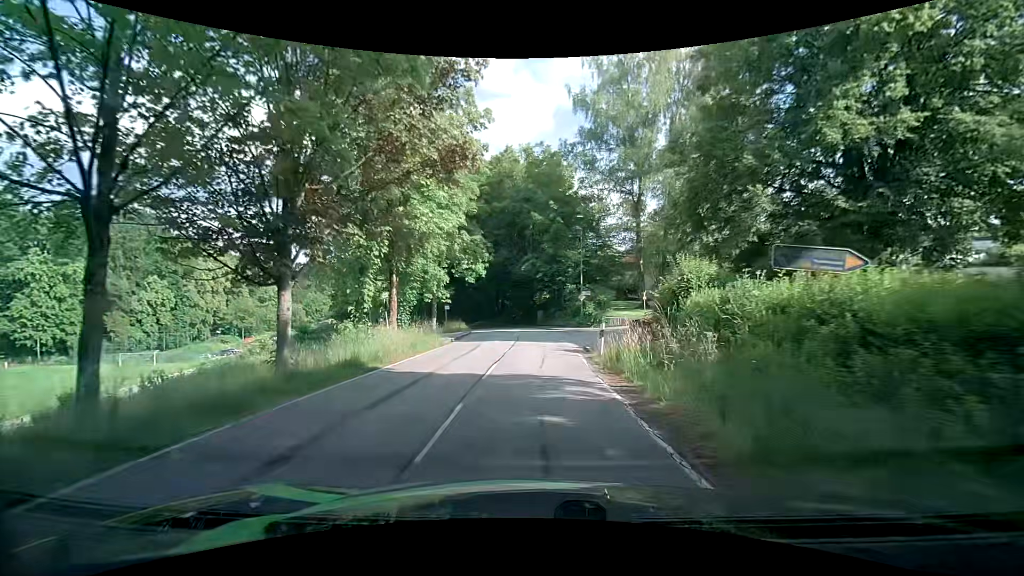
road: tertiary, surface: asphalt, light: Day
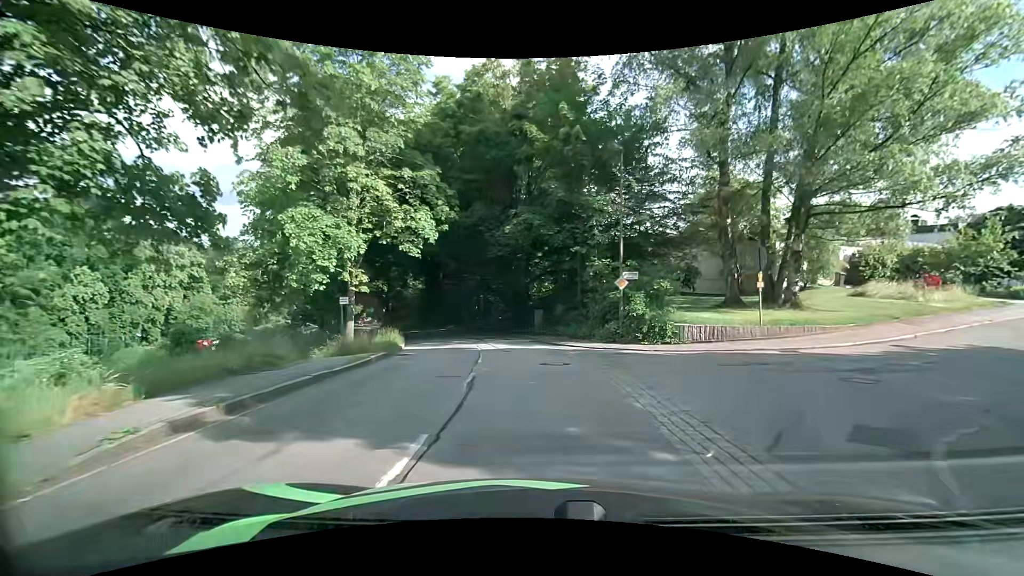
(0.0, +19.4) m; 0°
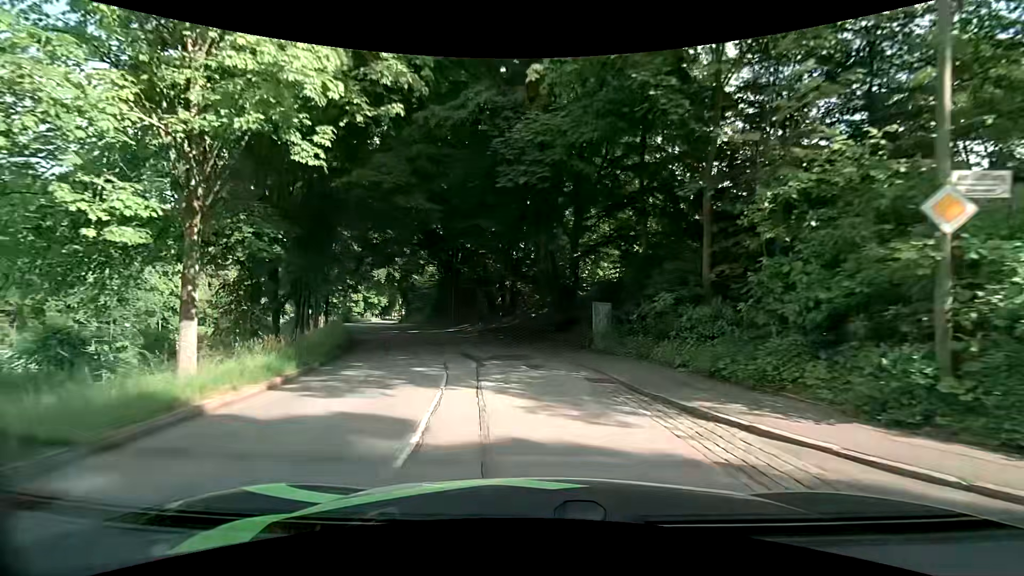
(-0.5, +14.2) m; -4°
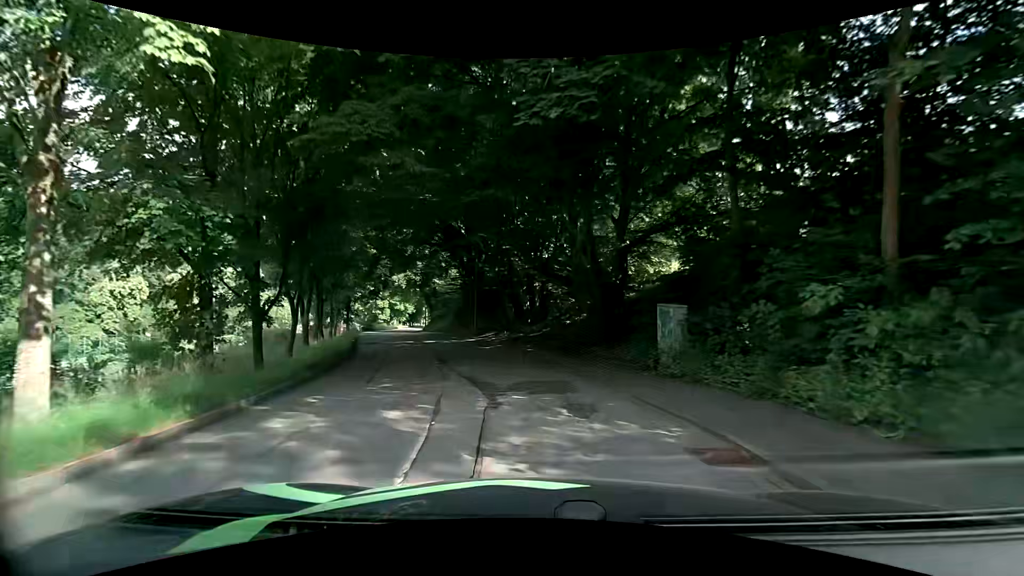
(-0.2, +4.5) m; -6°
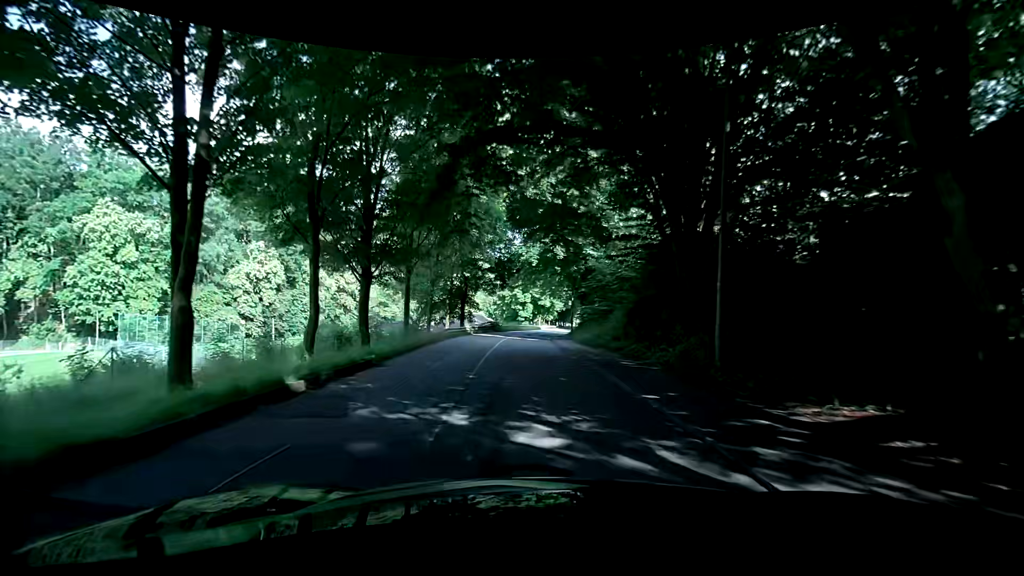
(-3.4, +23.2) m; -16°
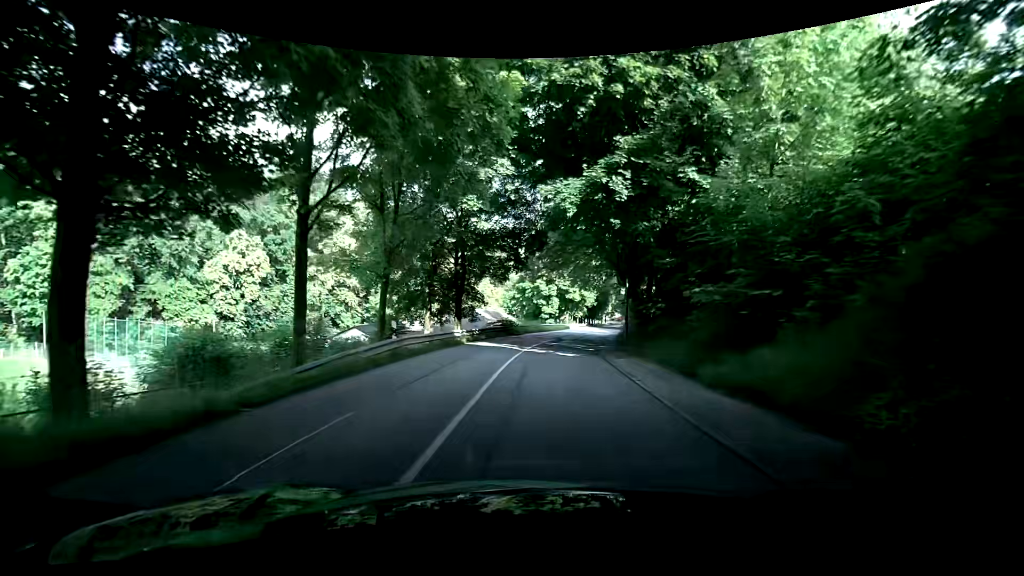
(-0.7, +15.3) m; -3°
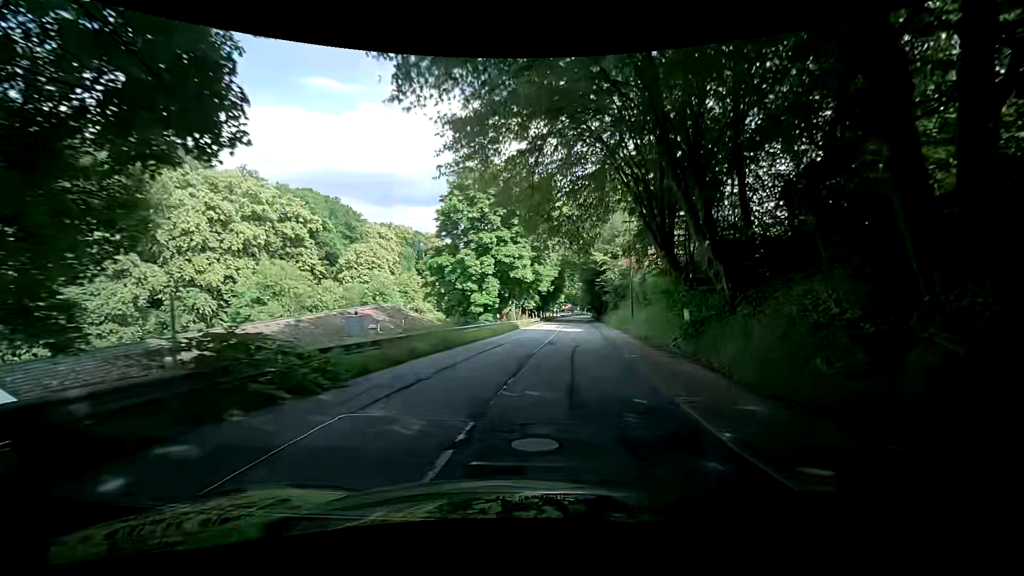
(+1.3, +28.5) m; +6°
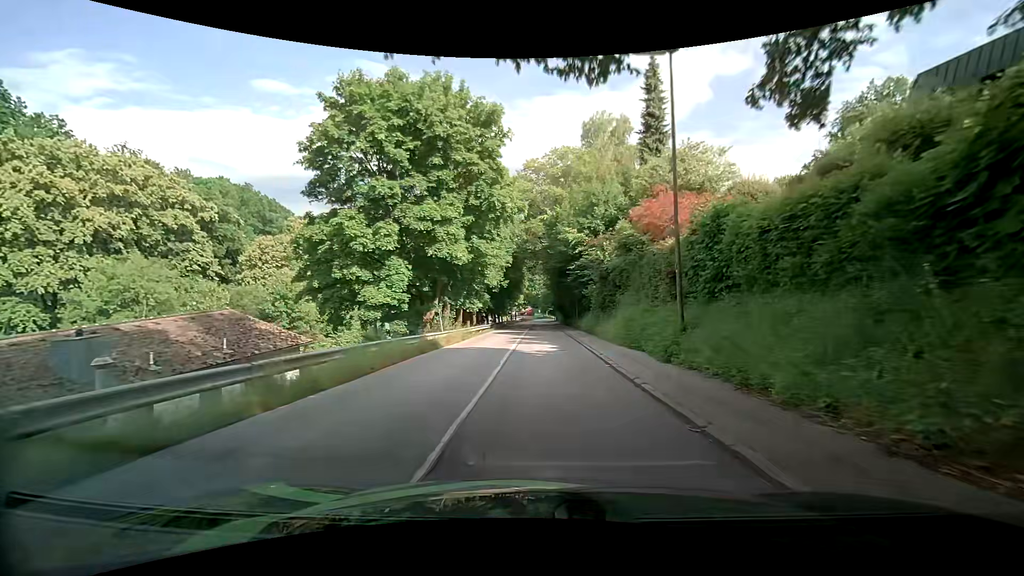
(+1.0, +17.6) m; +6°
(0, +10) (0, +20) (0, +30) (-1, +40) (-1, +50) (-1, +60) (-1, +70) (-1, +80) (-1, +90) (-2, +100) m
